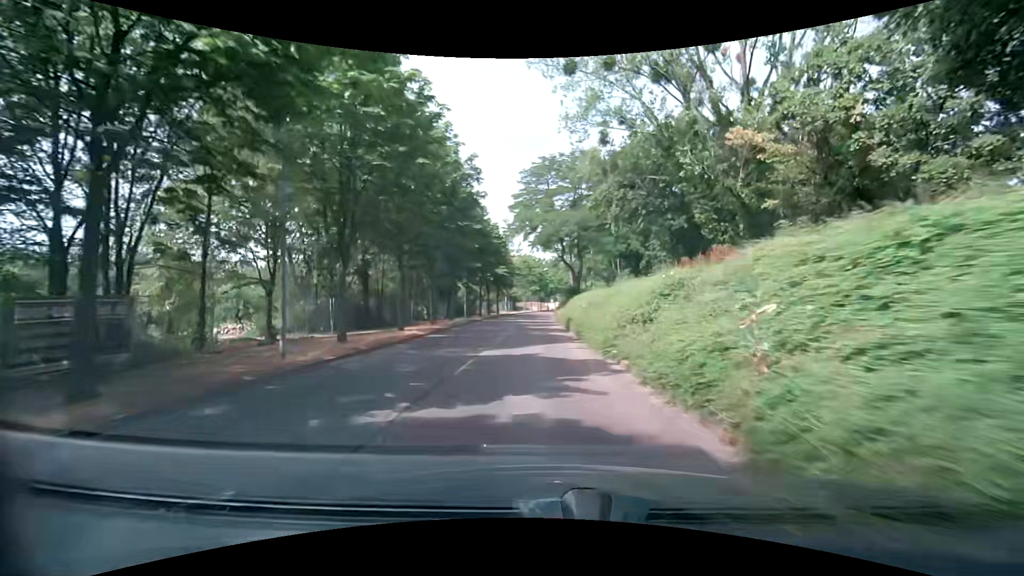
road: tertiary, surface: asphalt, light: Day
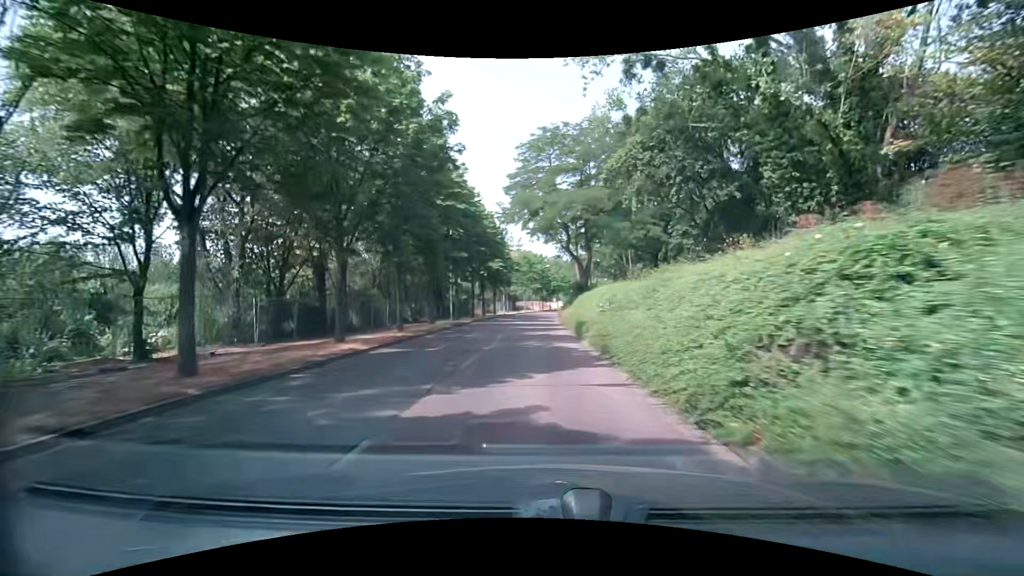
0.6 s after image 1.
(0.0, +7.6) m; 0°
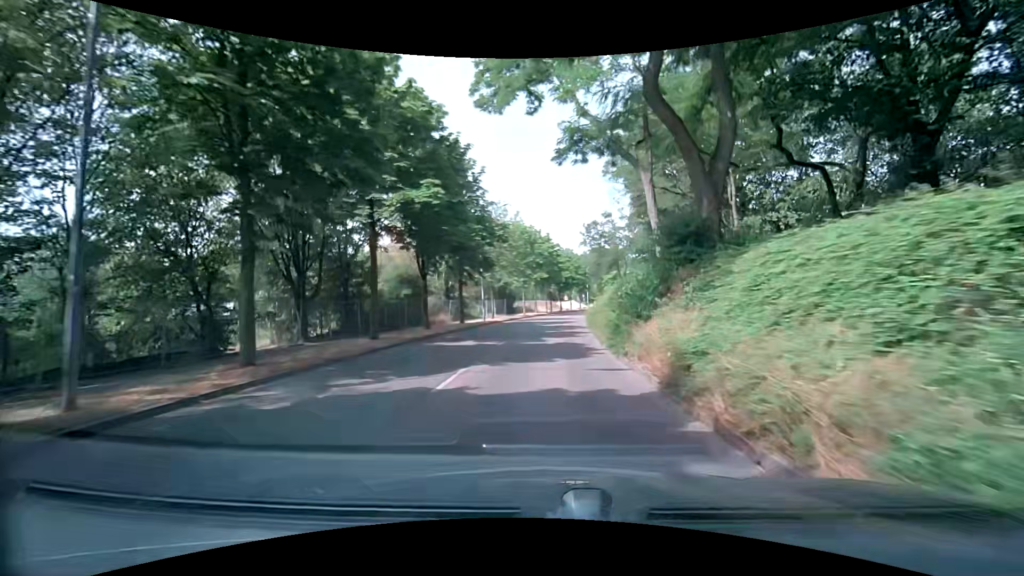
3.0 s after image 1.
(-0.4, +30.3) m; -1°
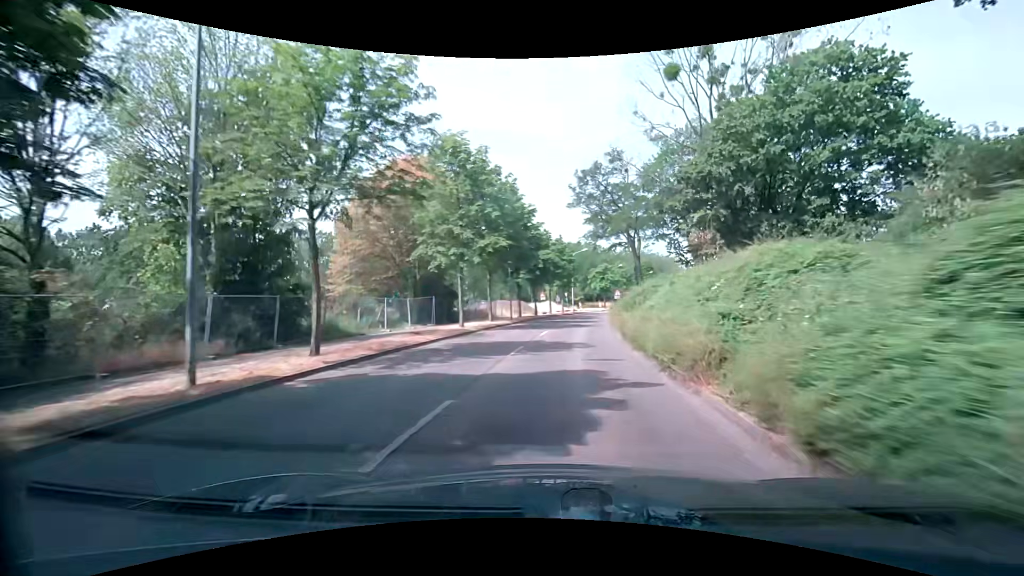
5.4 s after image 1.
(+0.4, +30.4) m; +2°
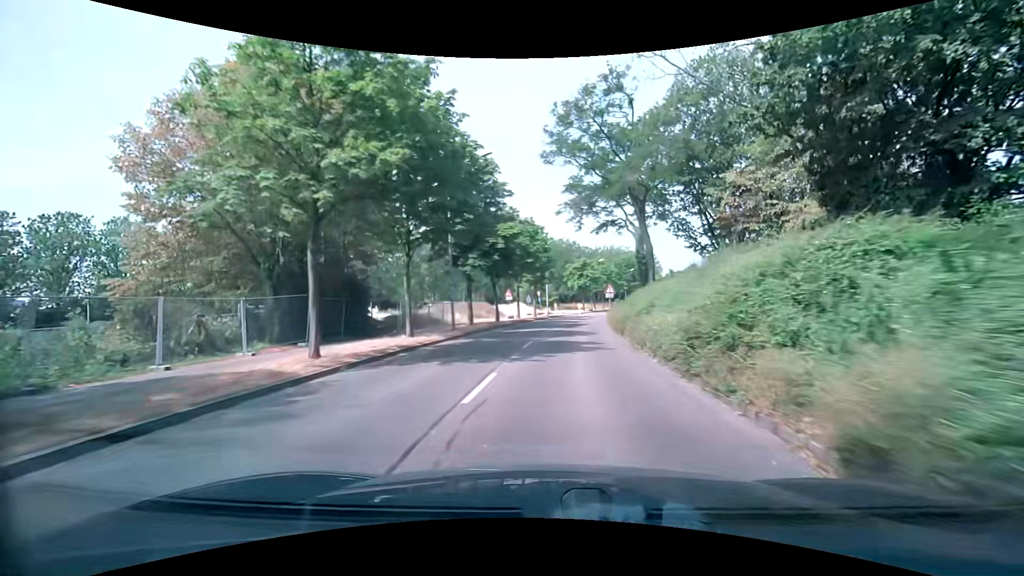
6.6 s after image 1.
(+0.4, +15.1) m; +3°
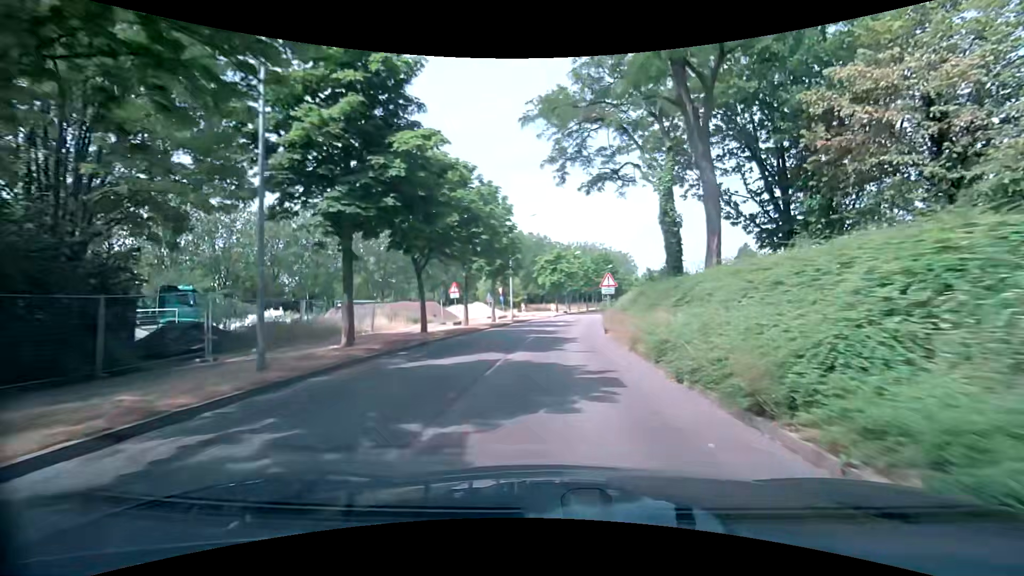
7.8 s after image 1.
(+0.4, +15.0) m; +3°
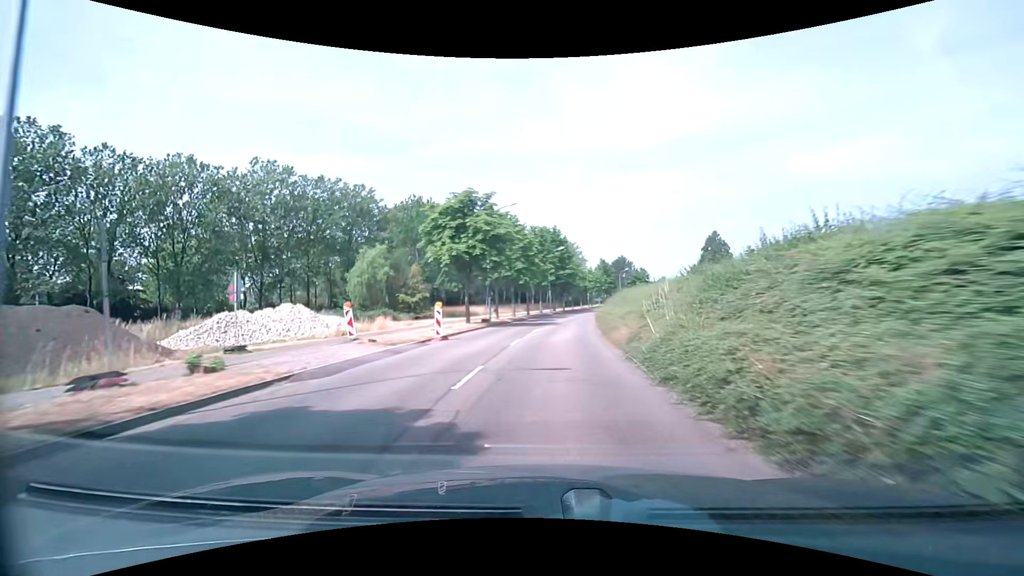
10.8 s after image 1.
(+2.2, +37.2) m; +7°
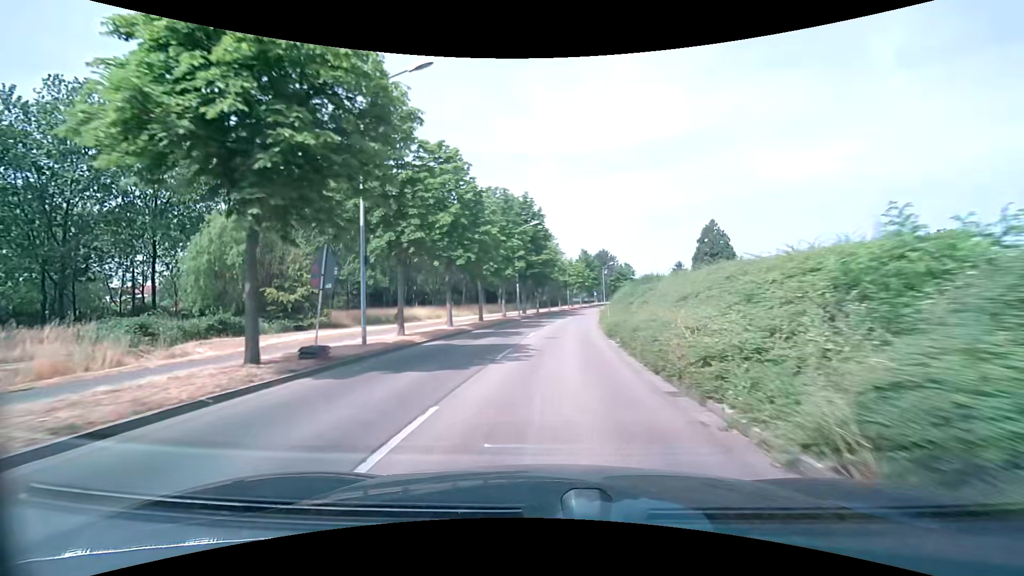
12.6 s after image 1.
(+0.8, +22.2) m; +4°
(0, +10) (0, +20) (+1, +30) (+2, +40) (+3, +50) (+5, +60) (+7, +70) (+9, +79) (+11, +89) (+14, +99) m
